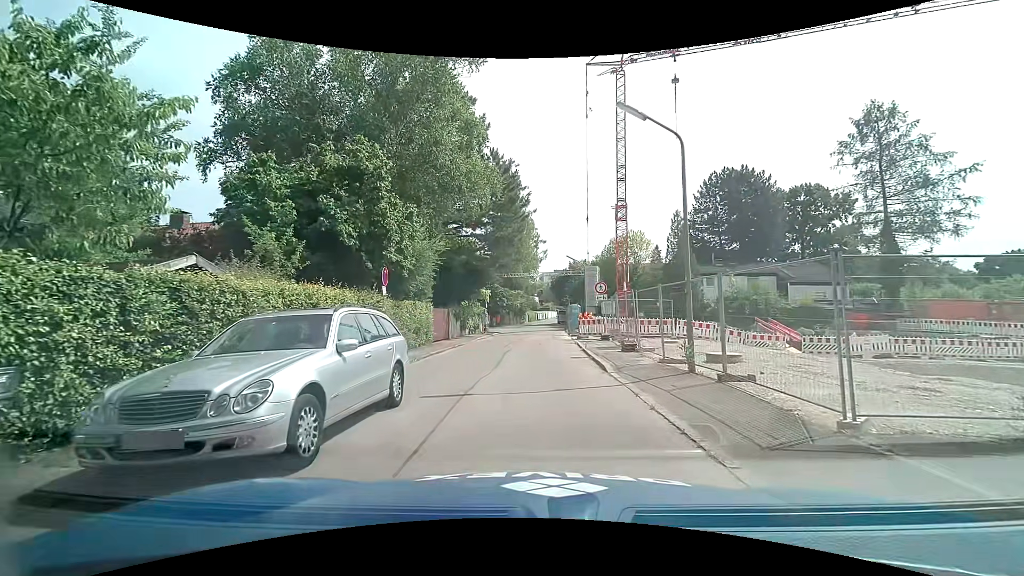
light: Day
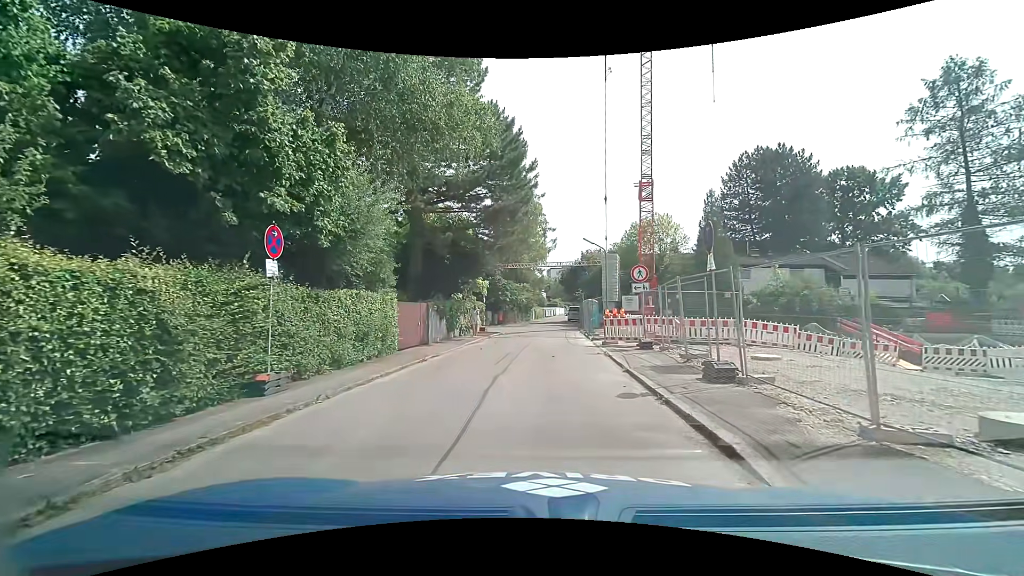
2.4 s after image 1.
(+0.1, +7.5) m; +1°
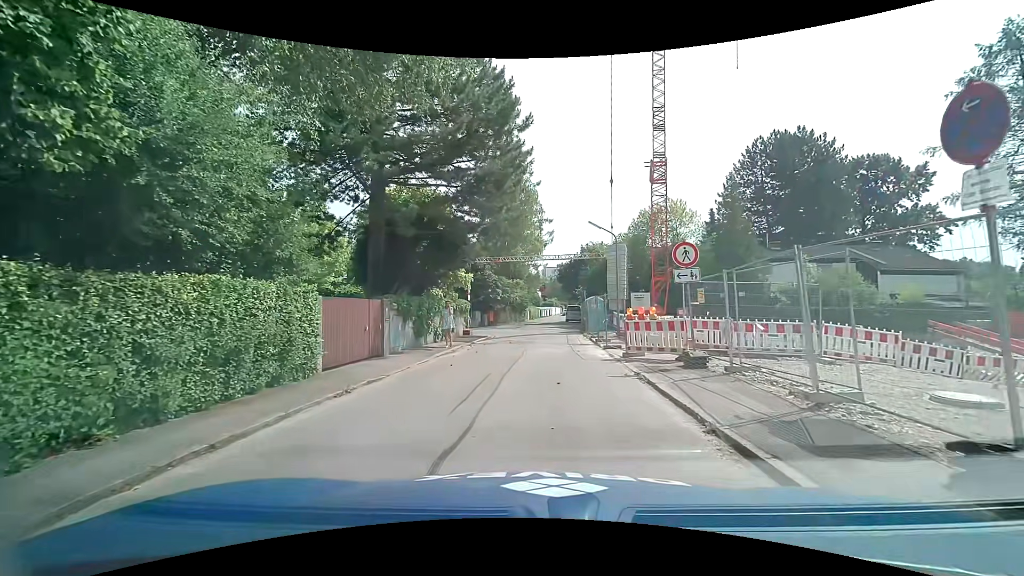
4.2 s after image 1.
(-0.1, +5.8) m; 0°
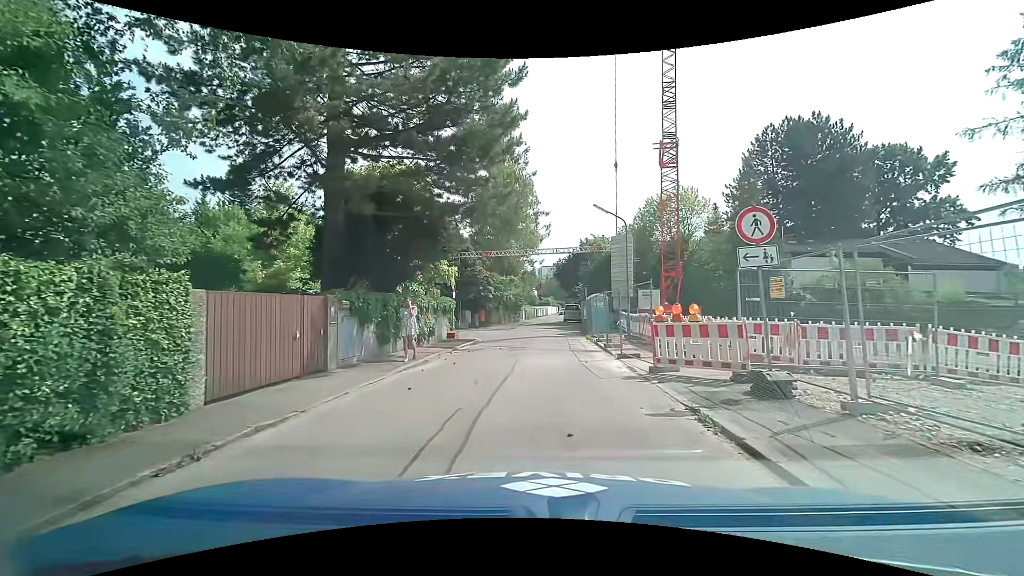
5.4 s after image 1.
(0.0, +4.0) m; 0°
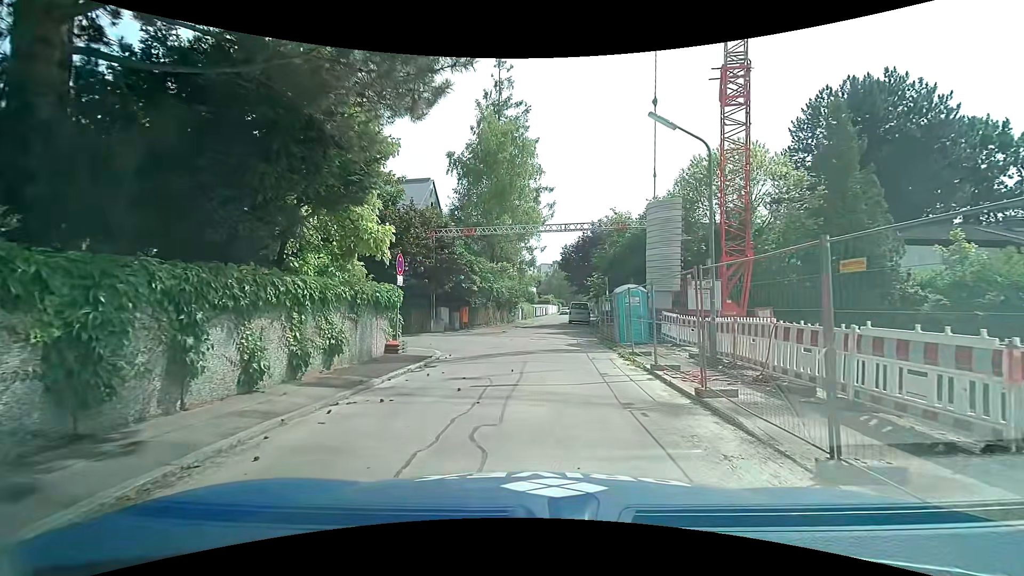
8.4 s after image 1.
(-0.1, +10.1) m; 0°
